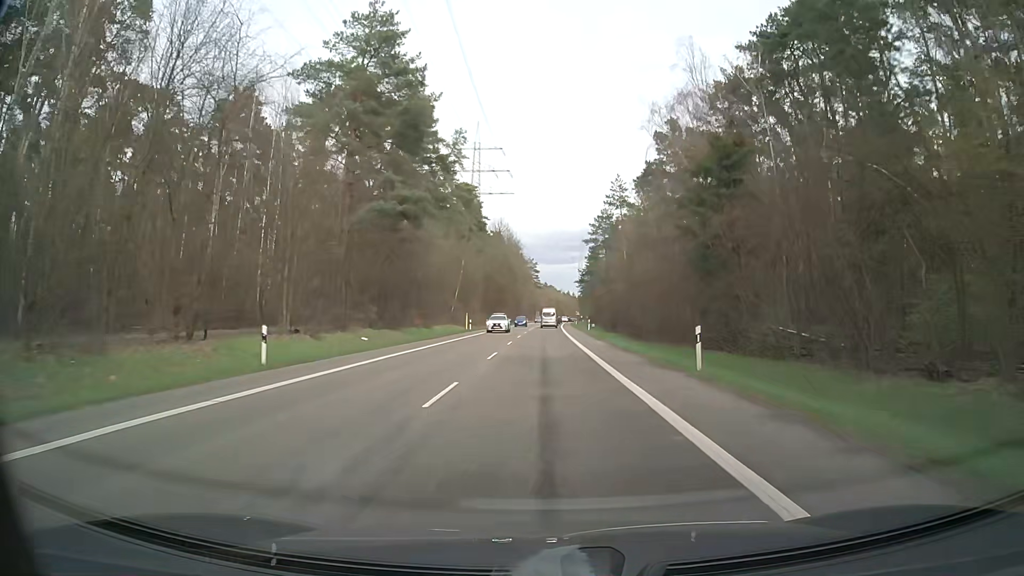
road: secondary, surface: asphalt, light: Day
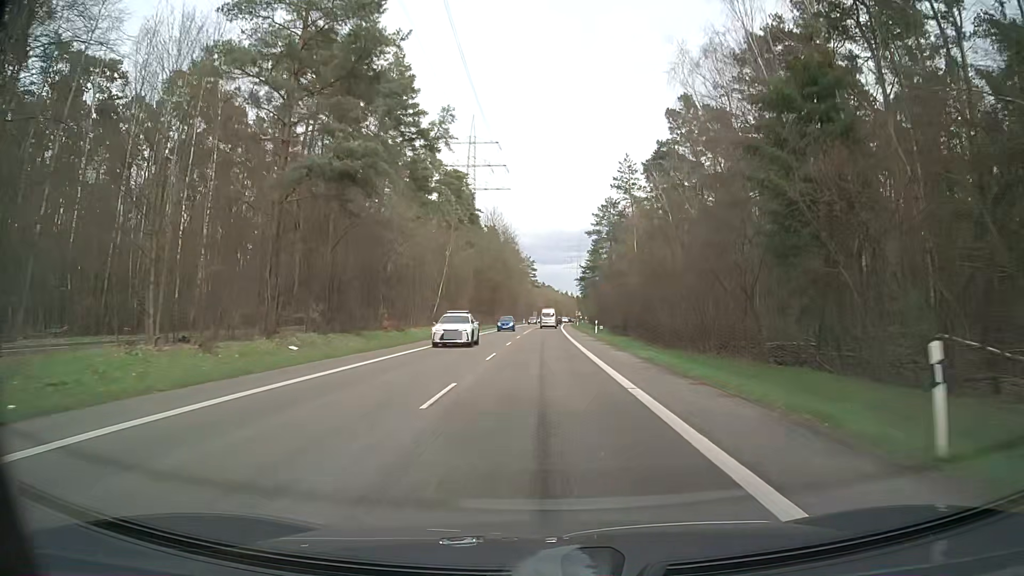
(-0.1, +11.5) m; 0°
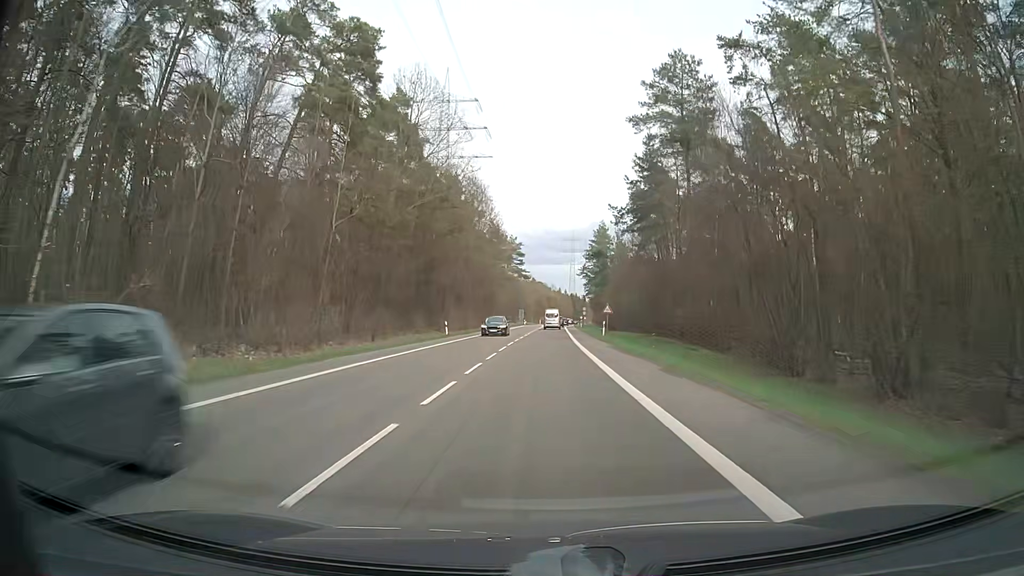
(+0.2, +57.4) m; +1°
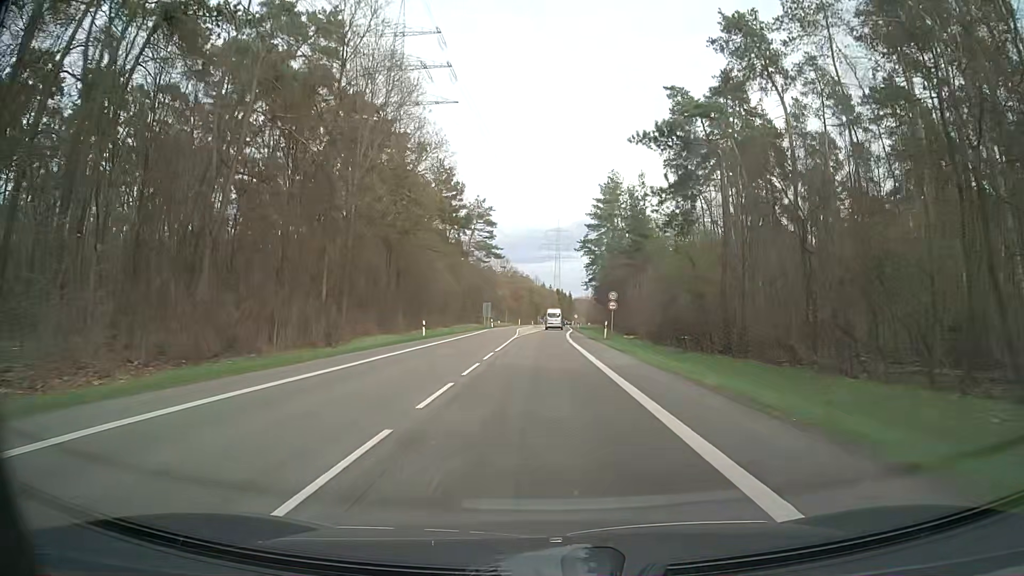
(+0.7, +57.4) m; +1°
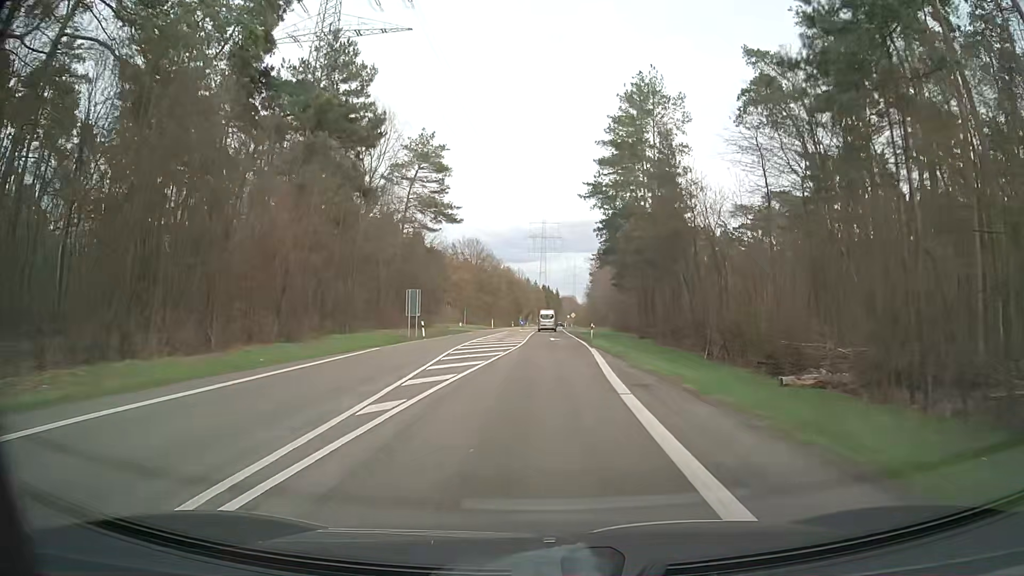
(+0.8, +45.8) m; +1°
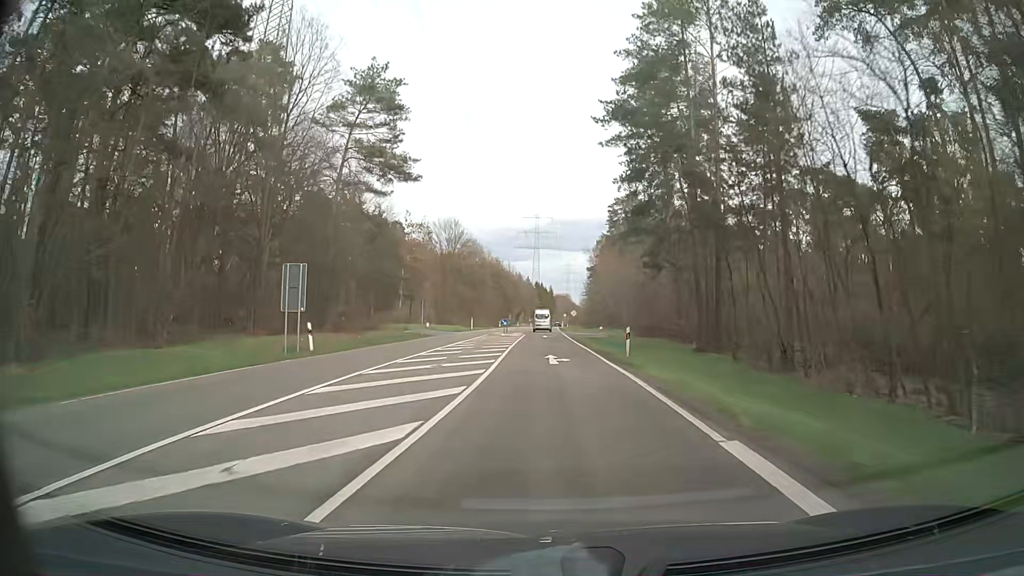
(+0.2, +22.9) m; +1°
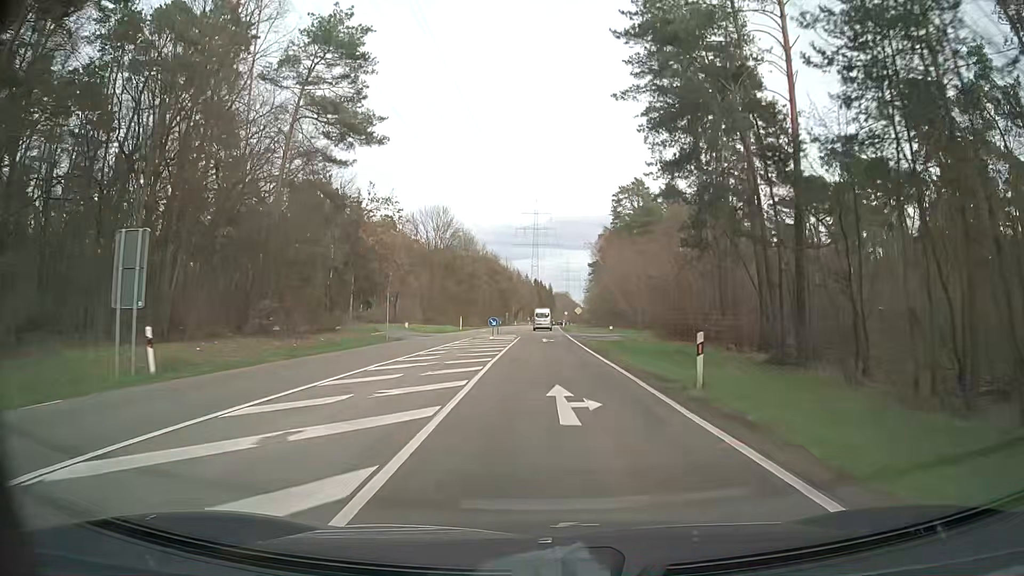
(0.0, +11.5) m; 0°
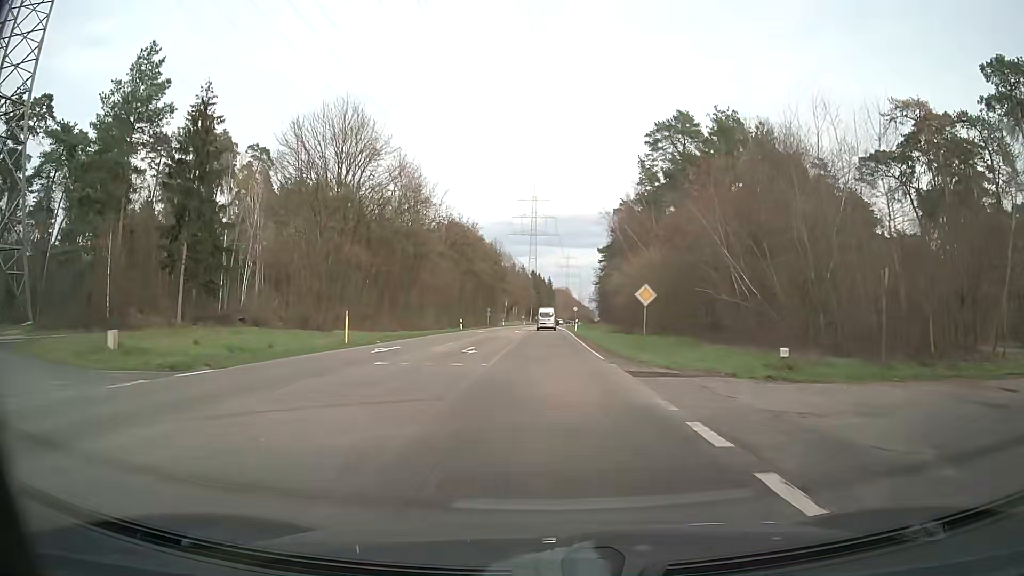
(+0.5, +45.9) m; +1°
(0, +10) (0, +20) (0, +30) (0, +40) (0, +50) (0, +60) (0, +70) (0, +80) (0, +90) (0, +100) m
